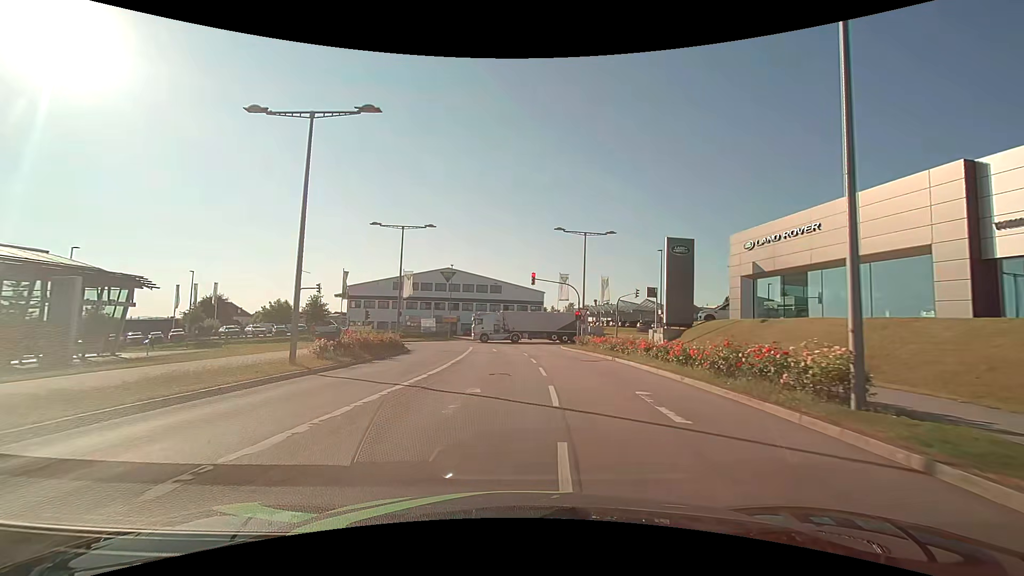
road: secondary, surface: asphalt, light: Day
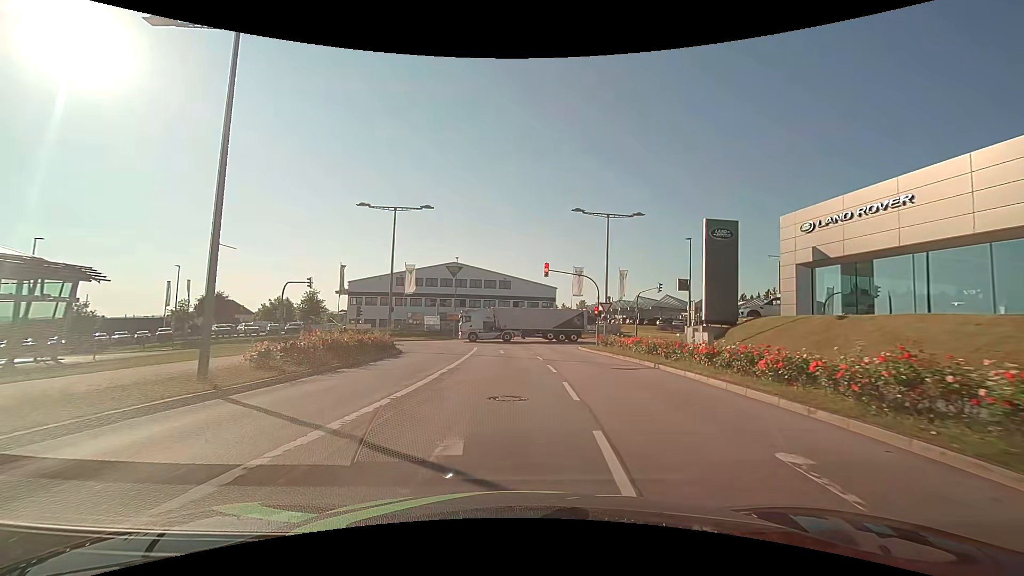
(0.0, +5.5) m; -1°
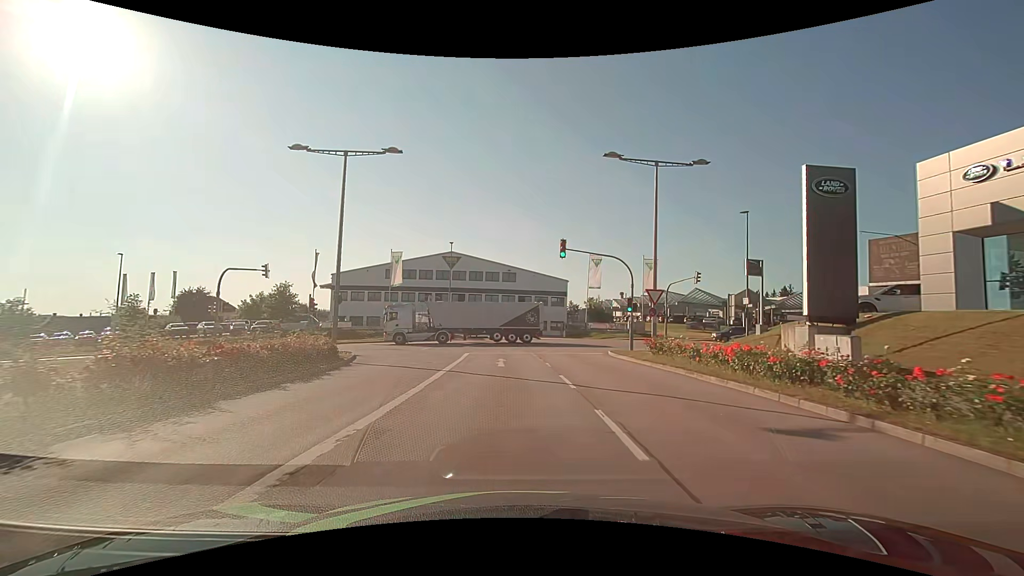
(0.0, +10.2) m; -1°
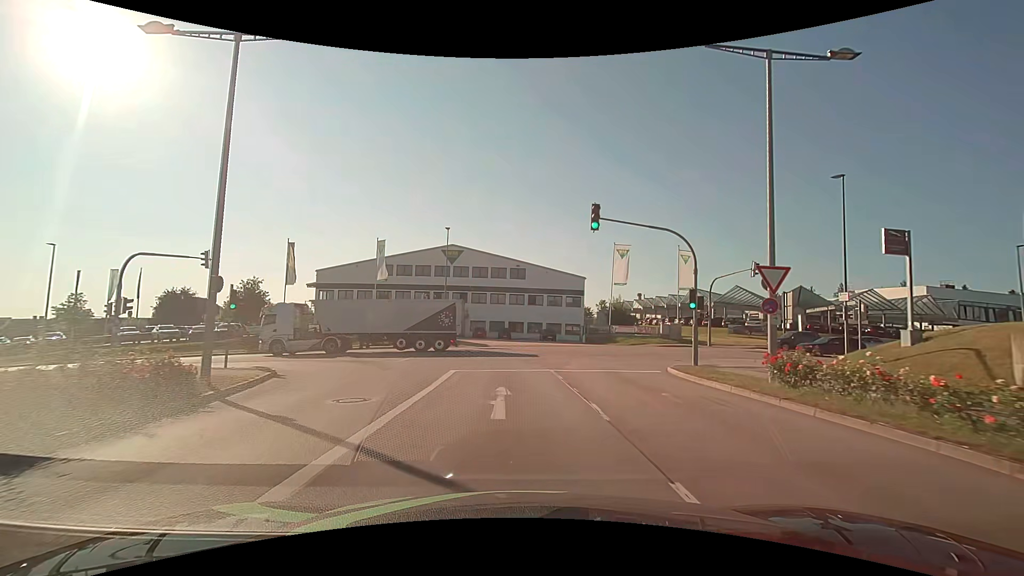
(0.0, +9.5) m; -1°
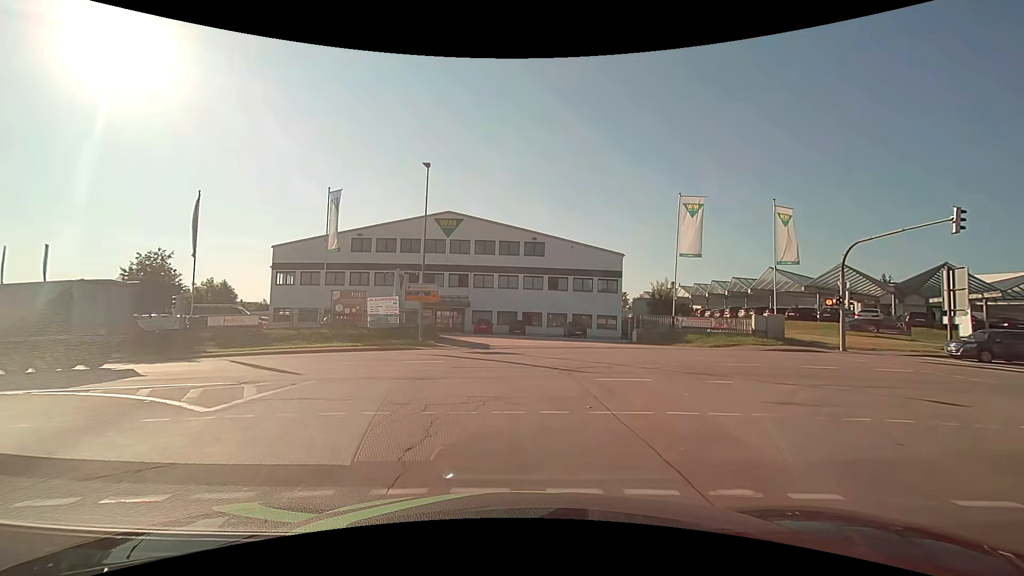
(-0.2, +16.0) m; -2°
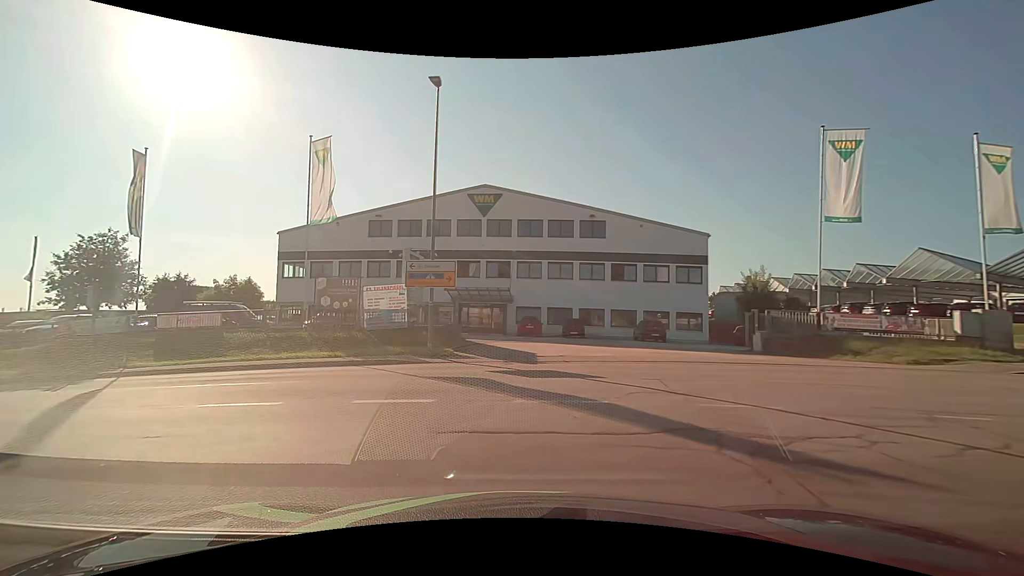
(-0.2, +10.2) m; -5°
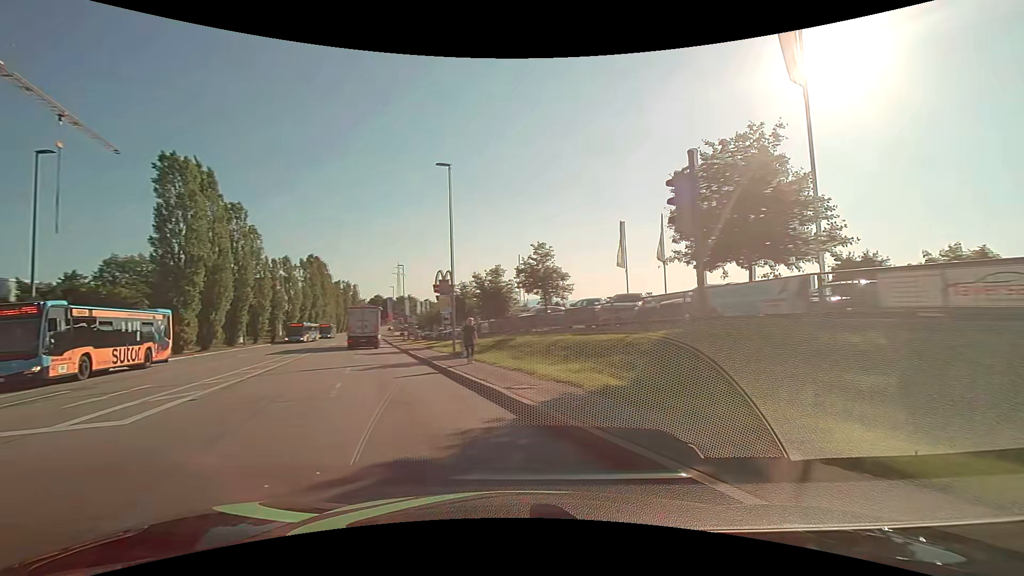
(-10.1, +16.1) m; -69°
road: tertiary
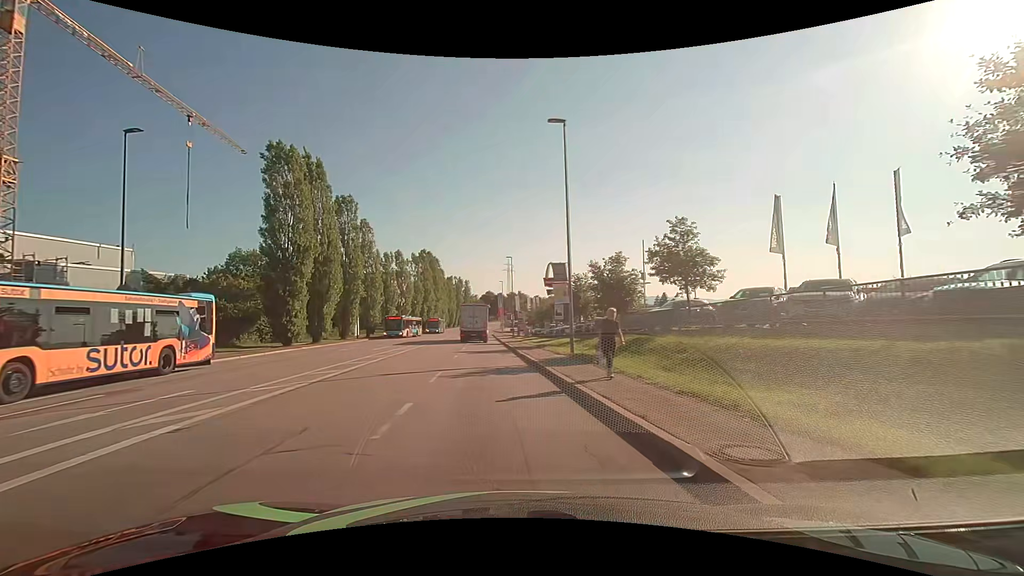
(-0.7, +5.5) m; -13°
(-1, +10) (-1, +20) (-2, +30) (-3, +40) (-3, +50) (-4, +60) (-5, +70) (-6, +80) (-6, +90) (-7, +100) m
